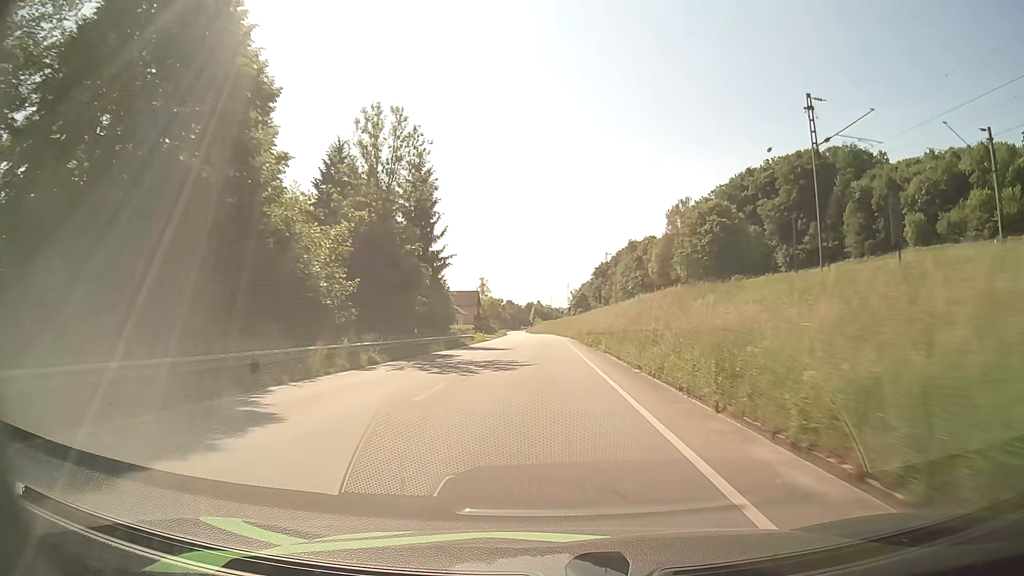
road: primary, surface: asphalt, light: Day
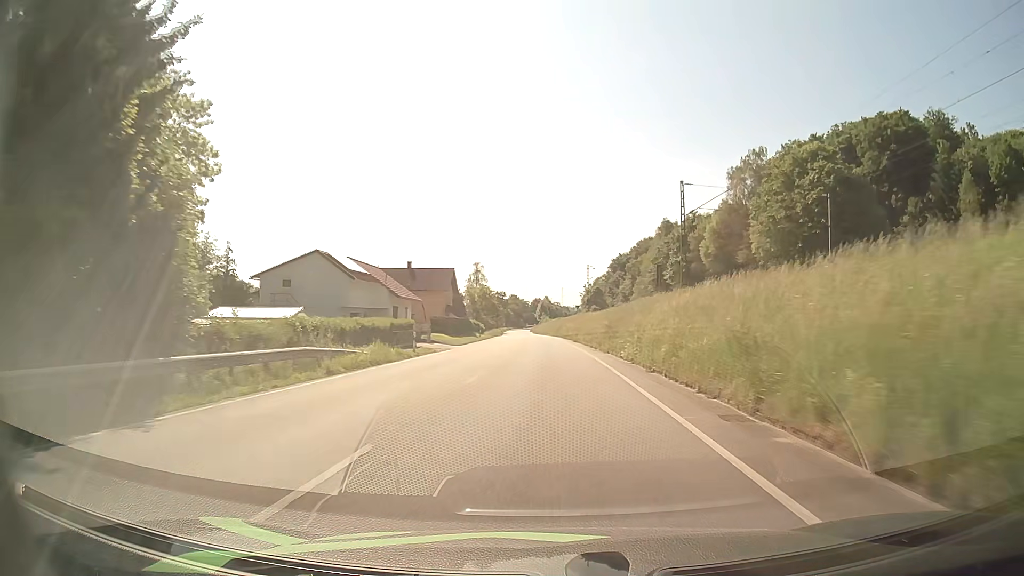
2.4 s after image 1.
(-0.3, +45.6) m; -1°
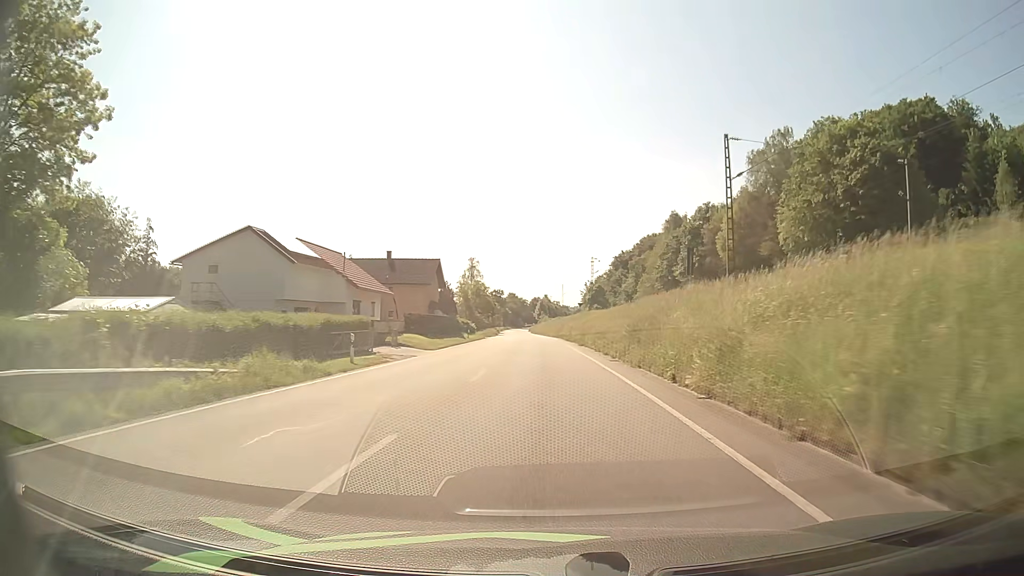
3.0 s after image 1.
(0.0, +11.5) m; 0°
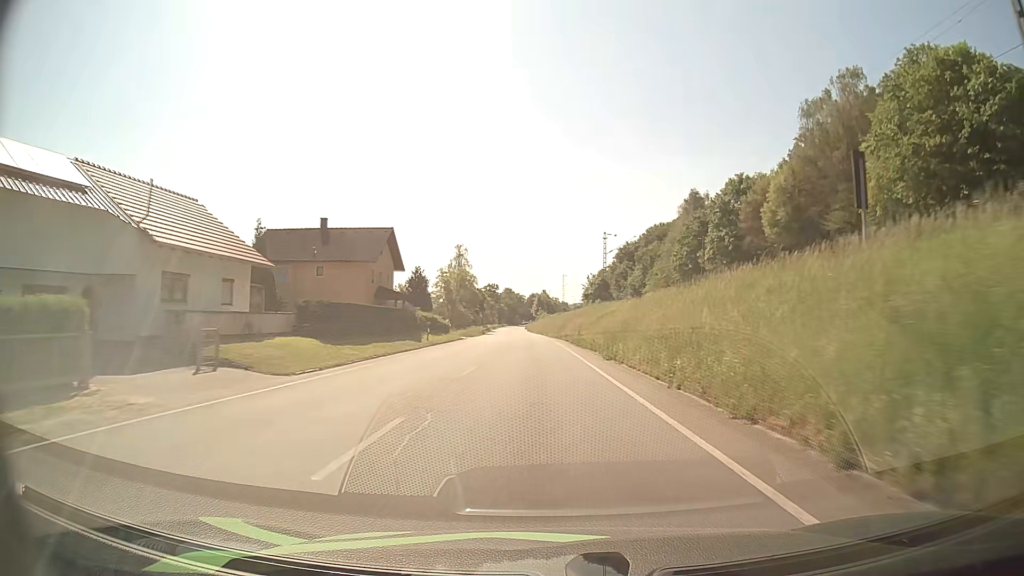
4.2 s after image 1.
(-0.1, +23.1) m; 0°
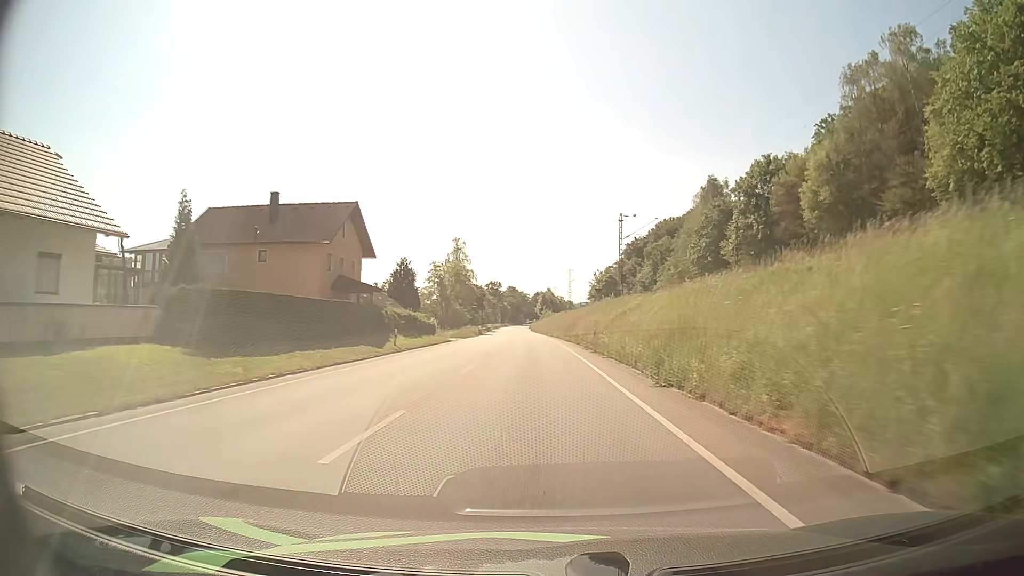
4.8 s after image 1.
(0.0, +11.6) m; 0°
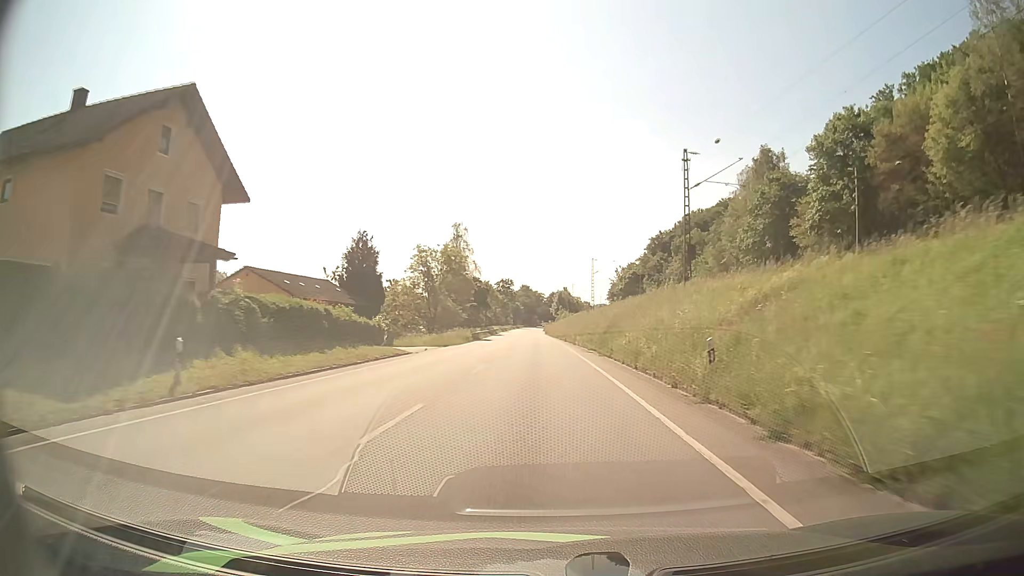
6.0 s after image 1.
(-0.3, +23.4) m; -2°
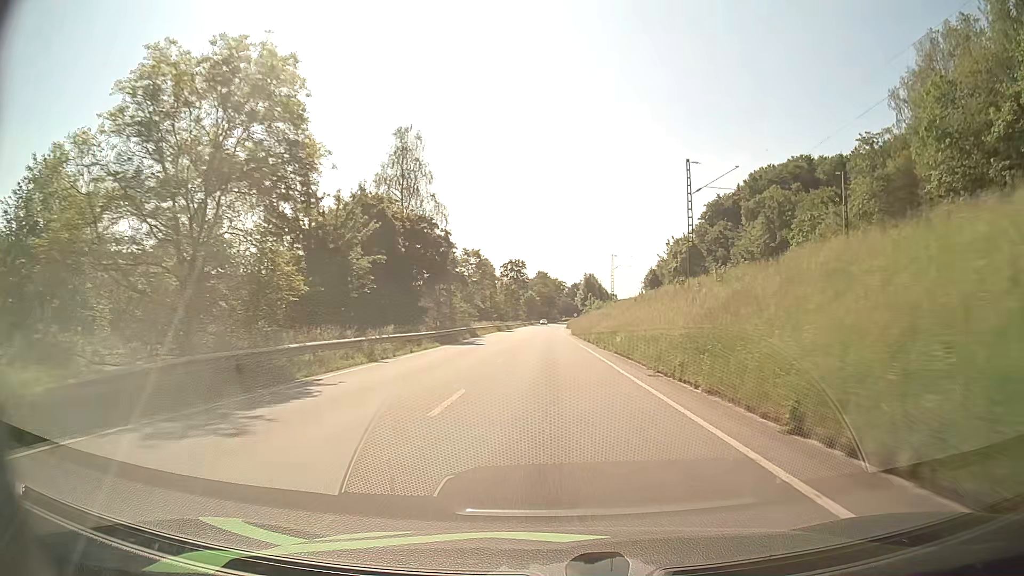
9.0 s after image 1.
(-1.0, +59.3) m; -2°
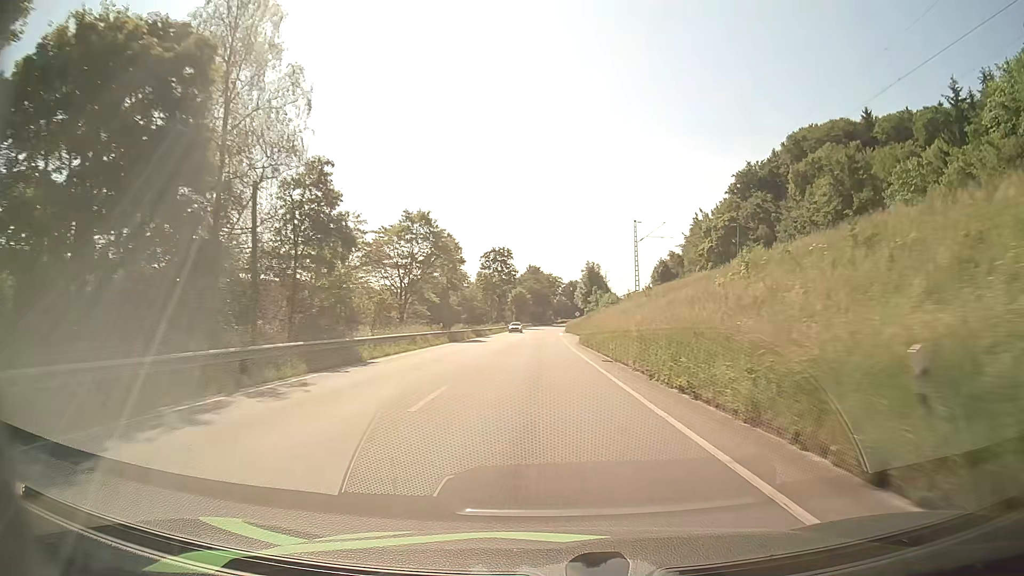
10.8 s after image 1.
(+0.3, +36.2) m; +1°
(0, +10) (0, +20) (0, +30) (0, +40) (0, +50) (0, +60) (0, +70) (0, +80) (0, +90) (0, +100) m
